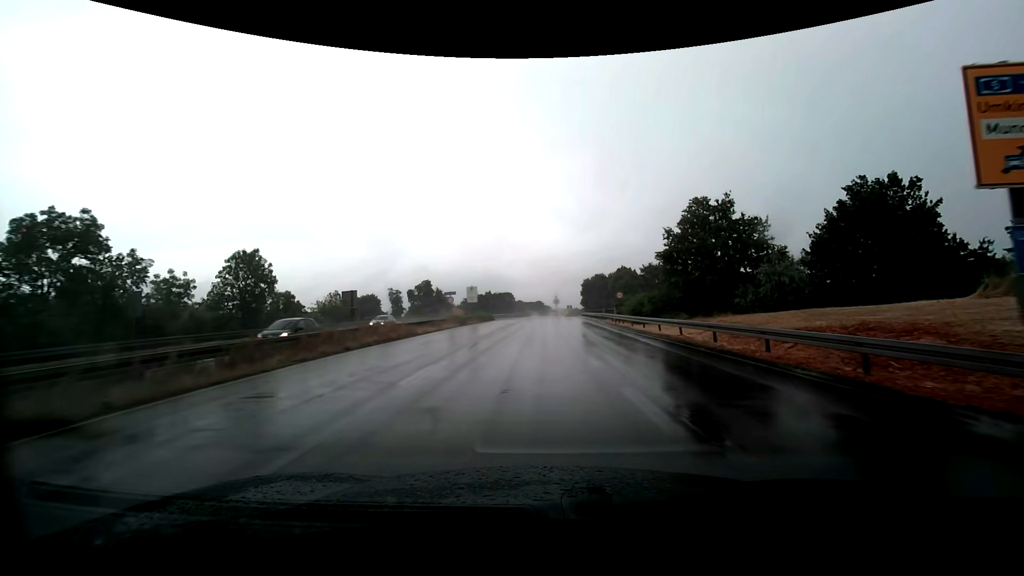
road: trunk_link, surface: asphalt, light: Day
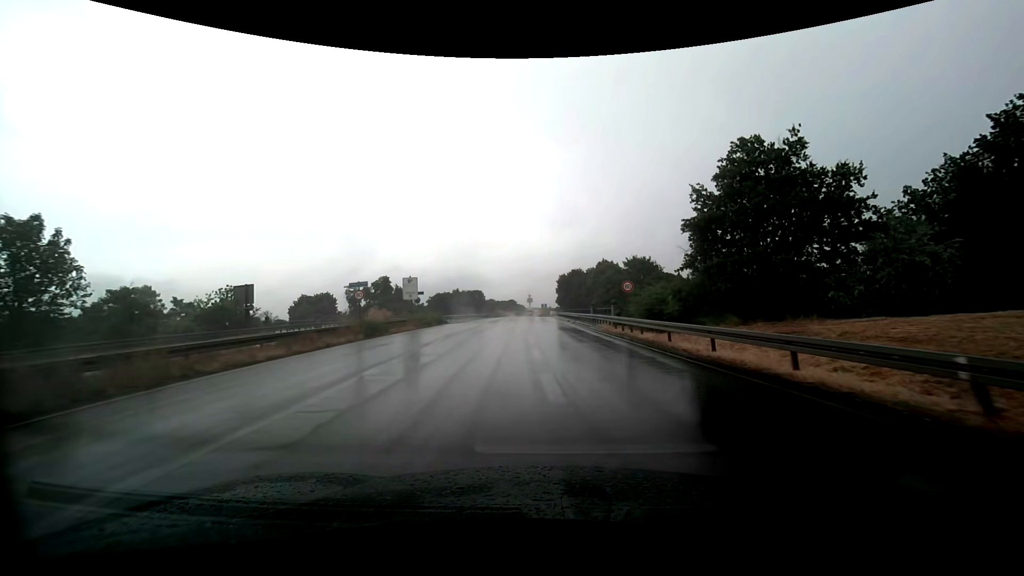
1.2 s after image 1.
(+0.4, +16.3) m; +3°
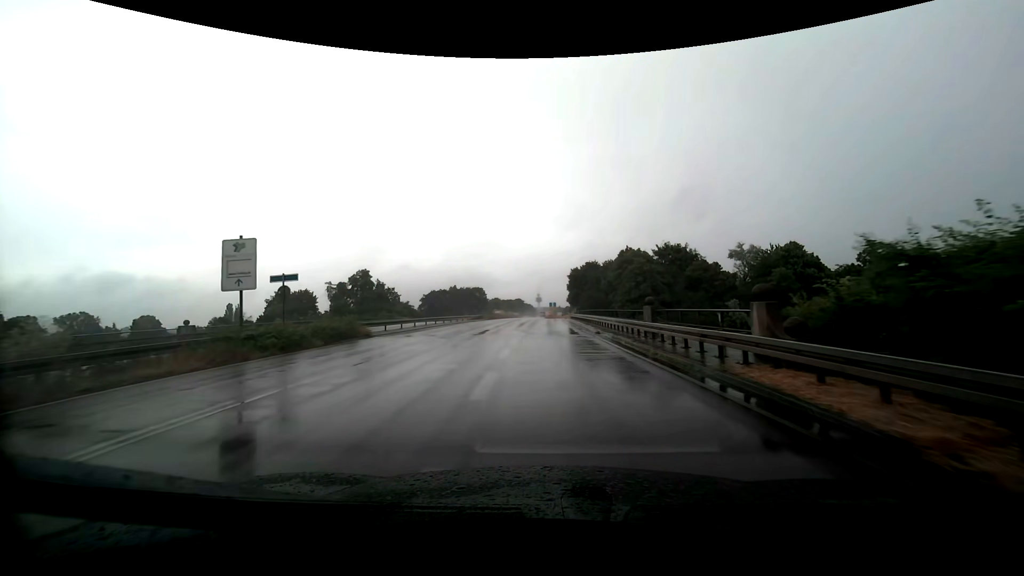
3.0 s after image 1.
(+0.3, +23.6) m; 0°
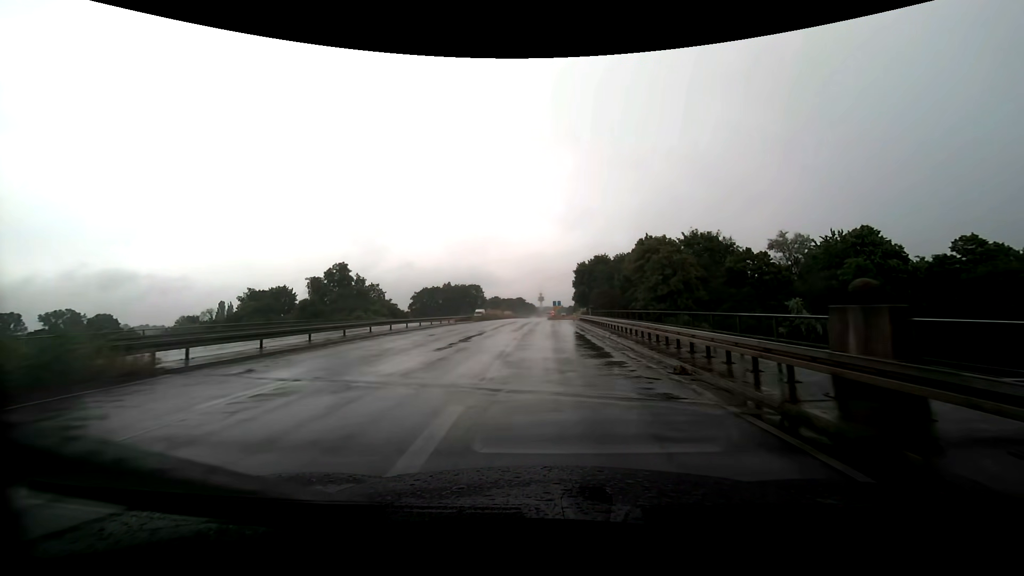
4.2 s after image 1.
(-0.2, +15.4) m; -1°
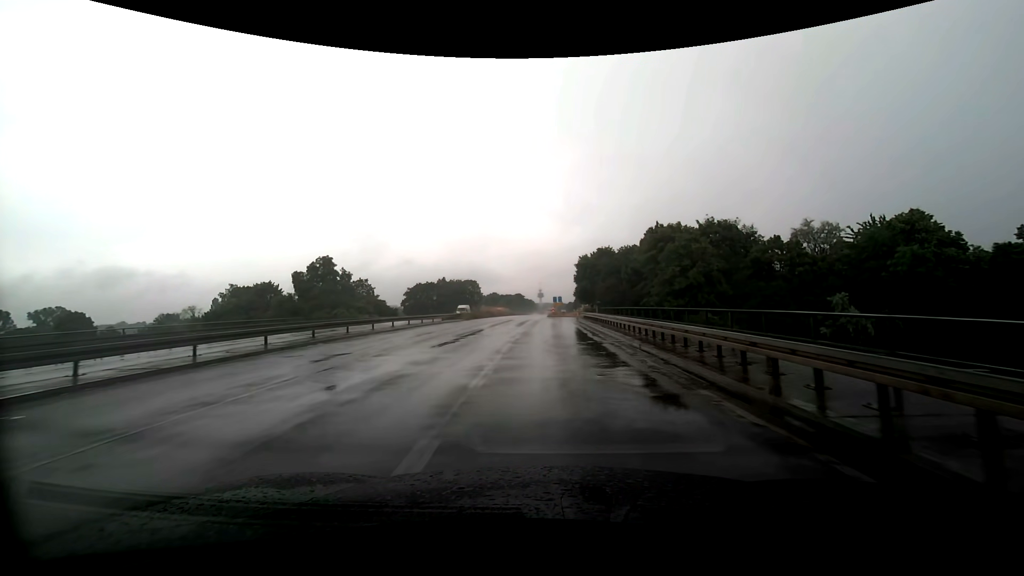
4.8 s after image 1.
(0.0, +7.6) m; 0°
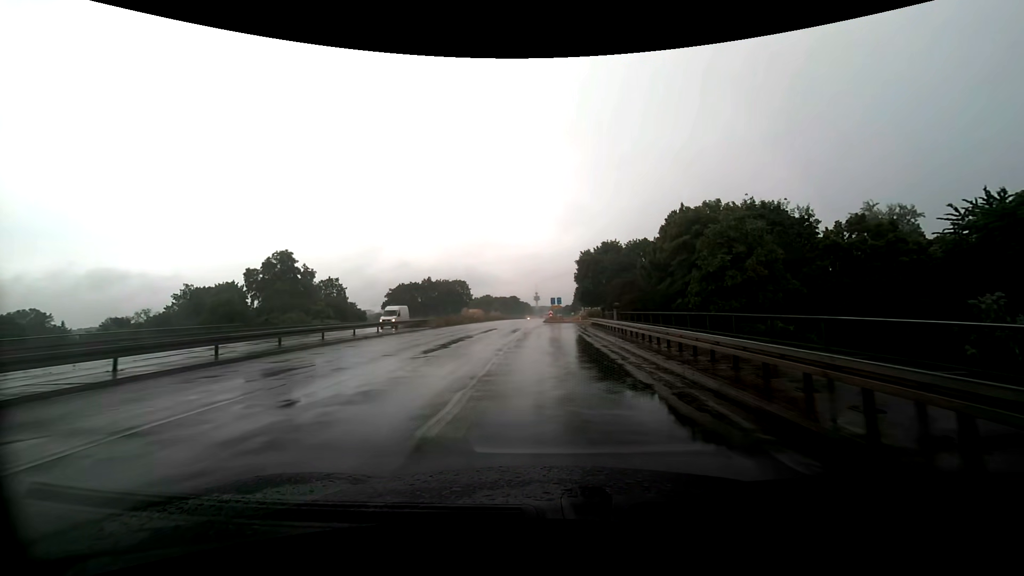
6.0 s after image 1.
(0.0, +14.7) m; +1°
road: trunk
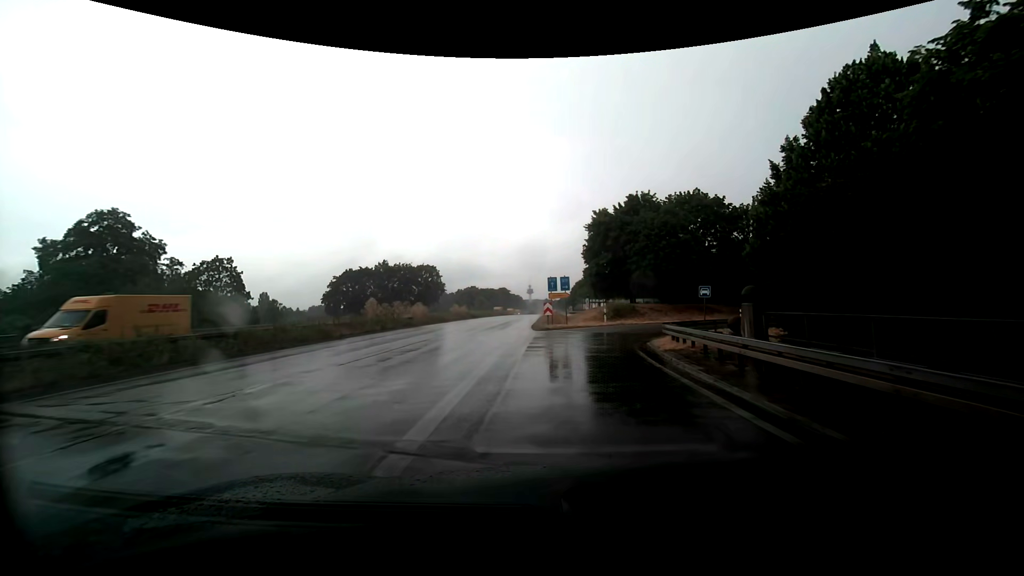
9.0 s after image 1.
(-0.1, +33.3) m; 0°
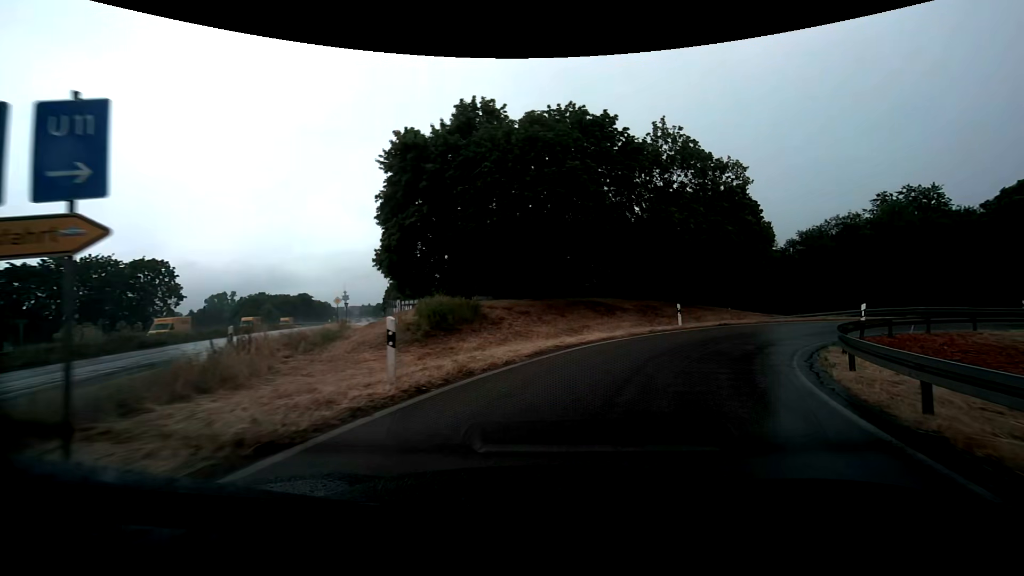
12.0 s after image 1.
(+2.0, +27.1) m; +17°
(+2, +10) (+6, +19) (+12, +26) (+21, +32) (+30, +34) (+40, +35) (+50, +33) (+60, +32) (+70, +30) (+80, +28) m
